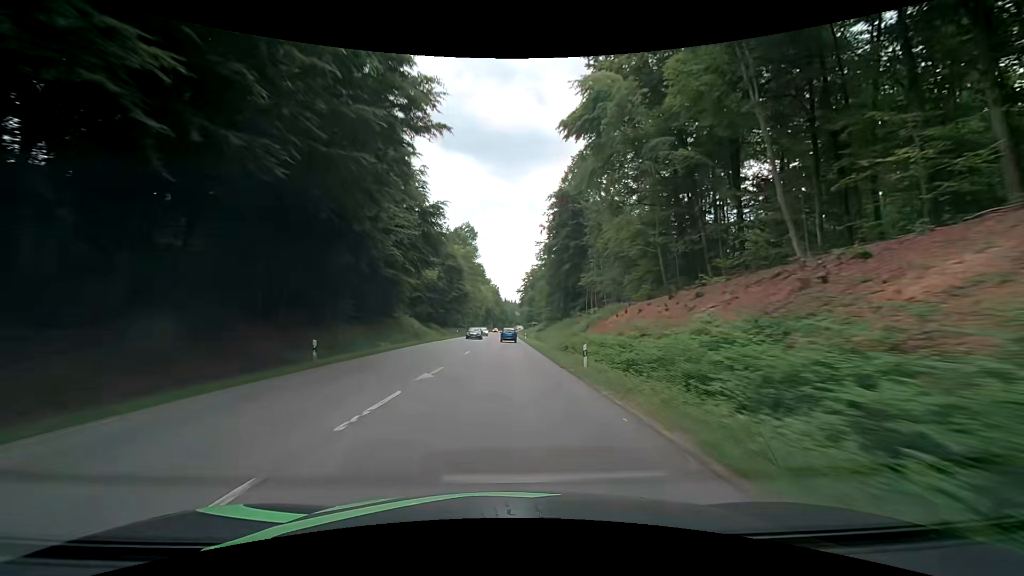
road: secondary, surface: asphalt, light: Day
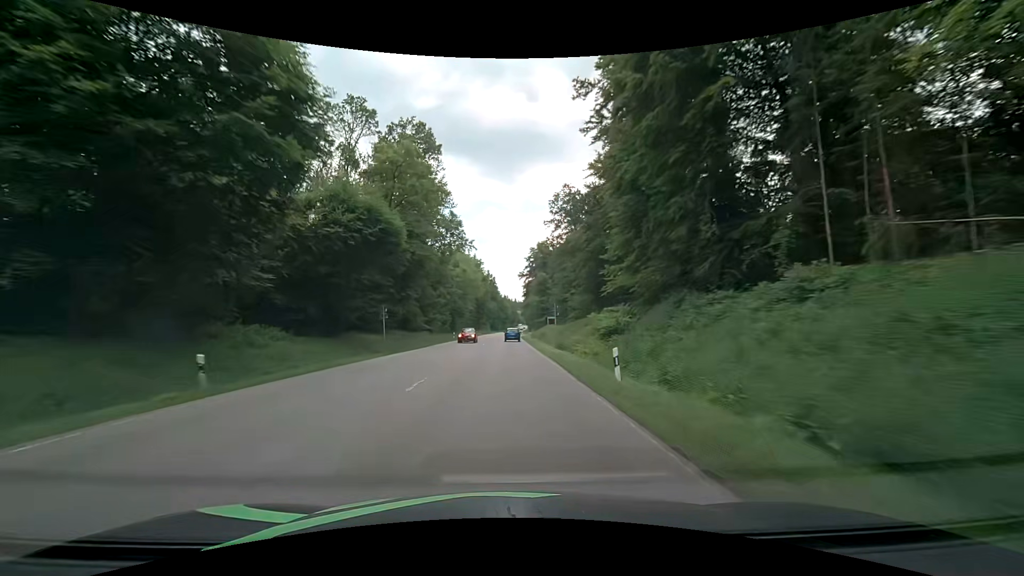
(0.0, +63.0) m; 0°
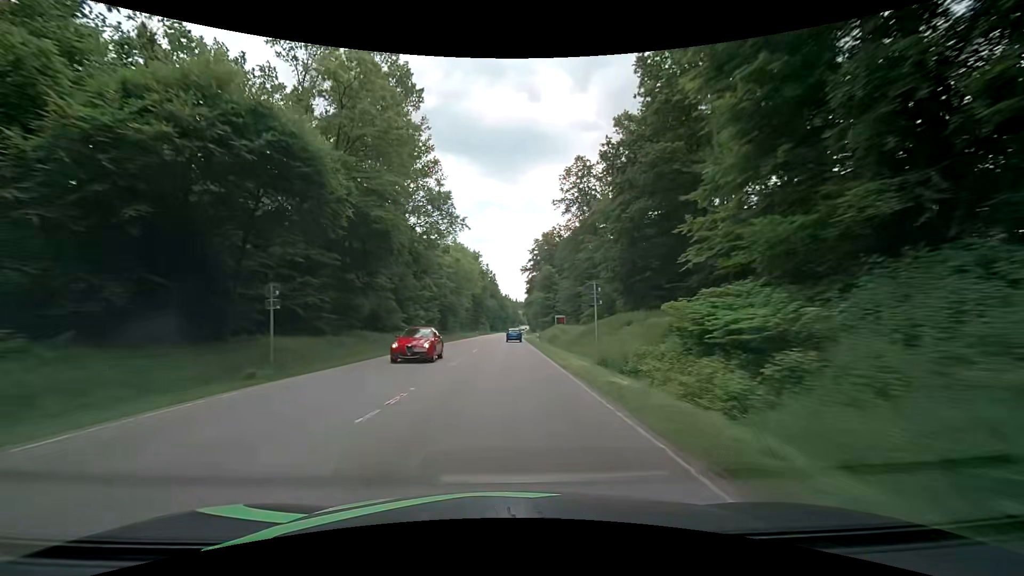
(0.0, +15.8) m; 0°
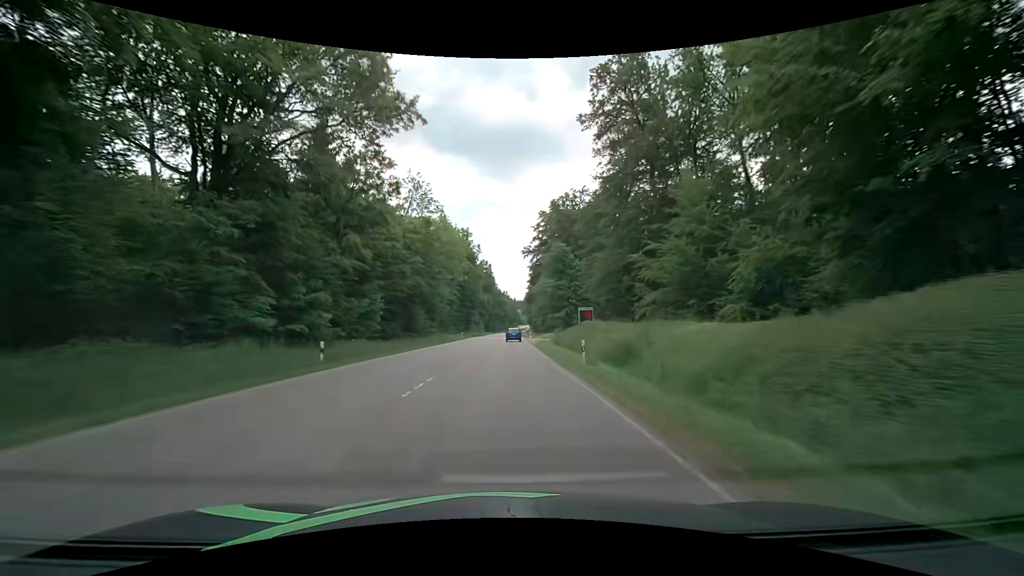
(+0.2, +31.6) m; +1°
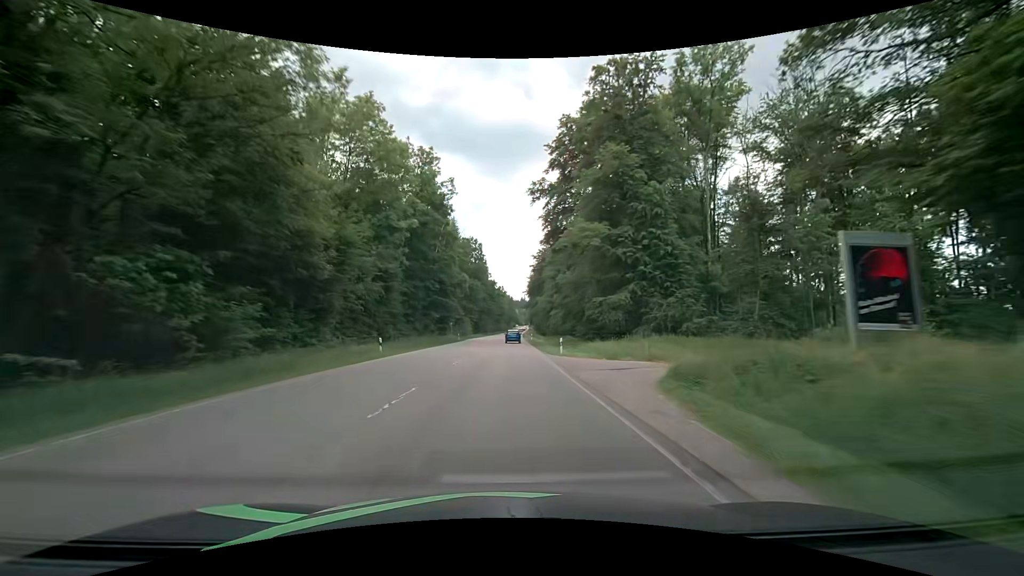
(+0.1, +47.4) m; 0°
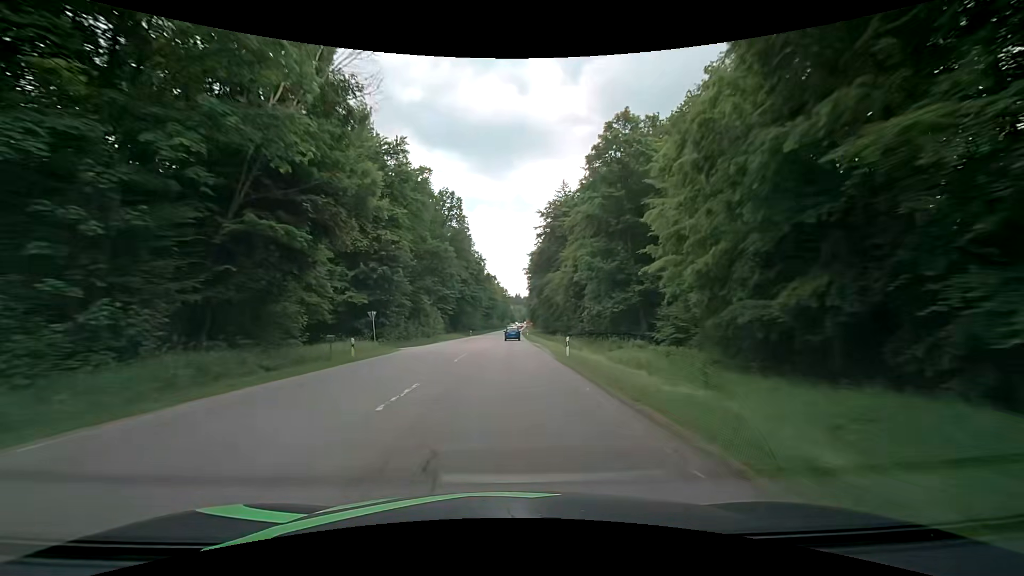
(+0.3, +47.4) m; +1°
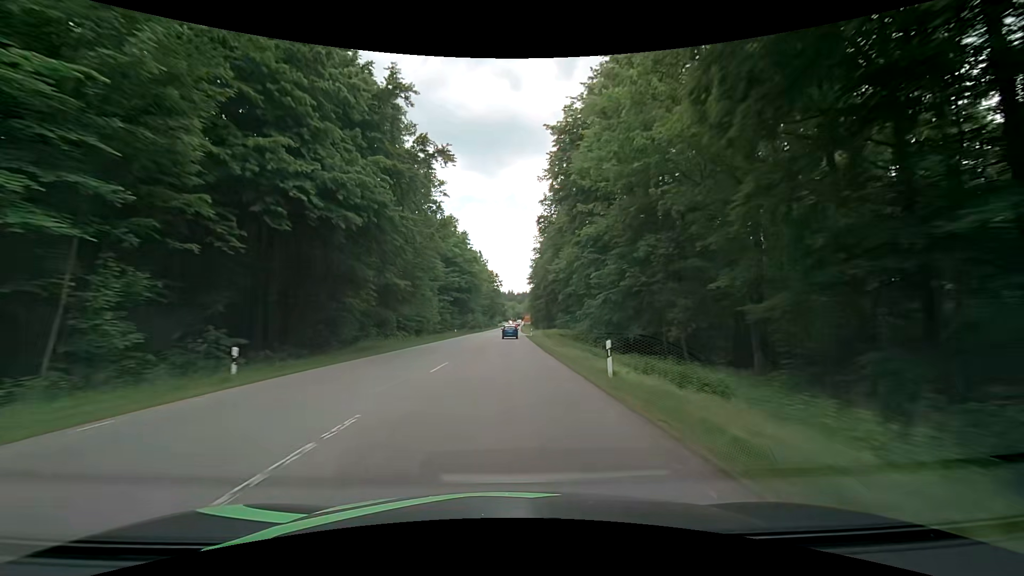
(+0.6, +76.8) m; +1°
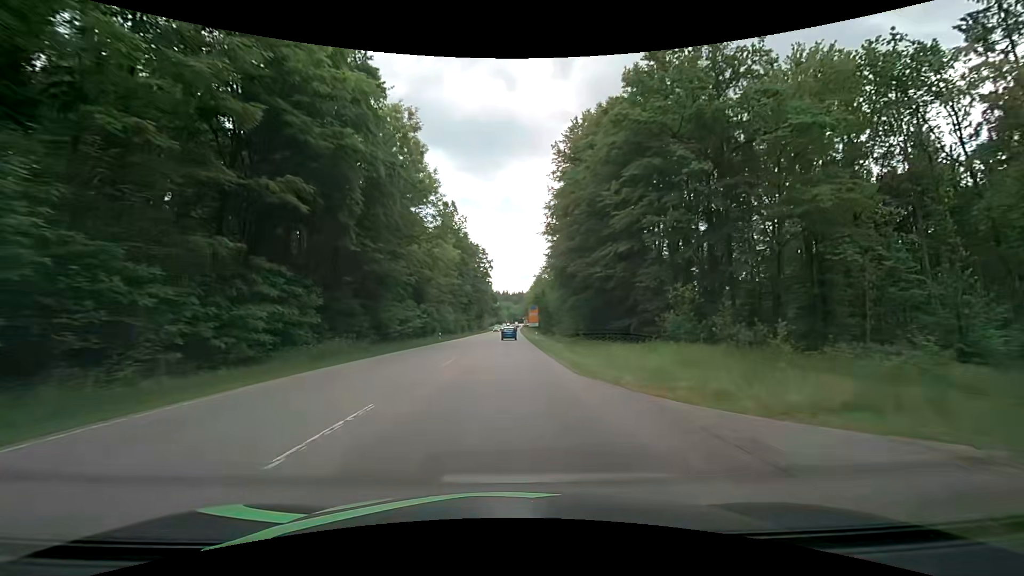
(+0.7, +70.3) m; +1°
